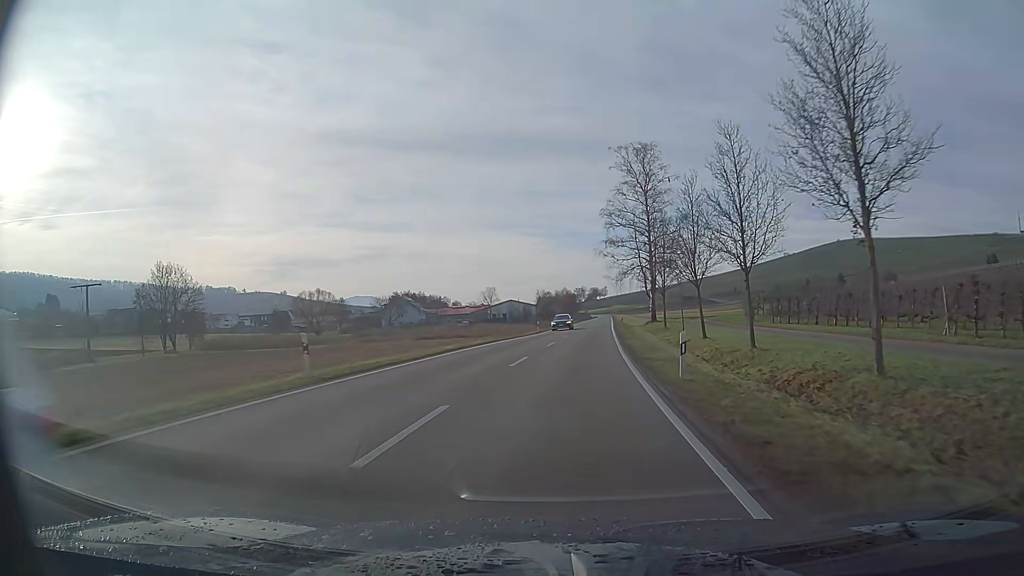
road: primary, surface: asphalt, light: Day
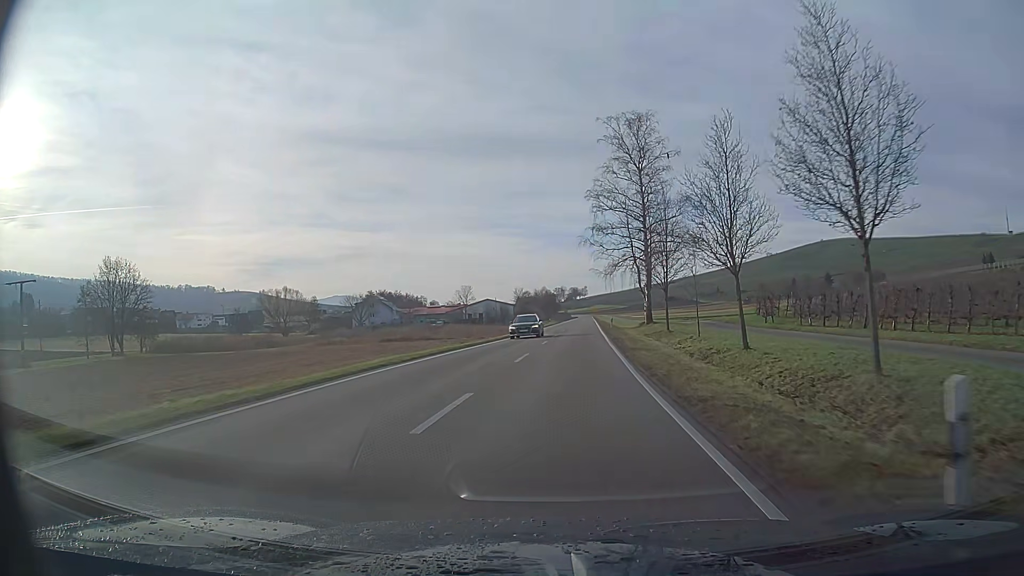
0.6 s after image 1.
(+0.1, +10.3) m; +2°
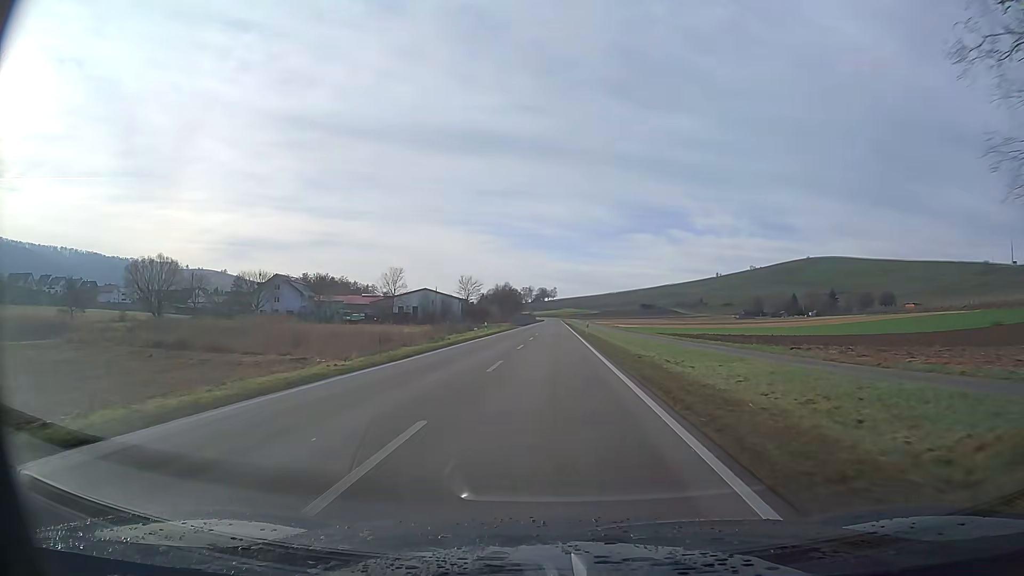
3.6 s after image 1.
(+1.5, +51.3) m; +2°
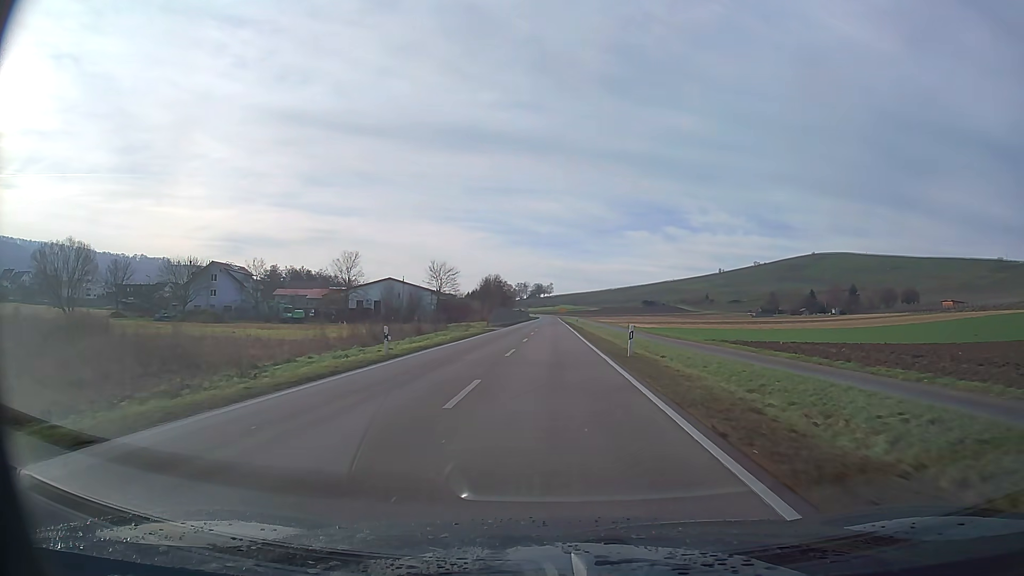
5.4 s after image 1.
(+0.1, +30.8) m; 0°
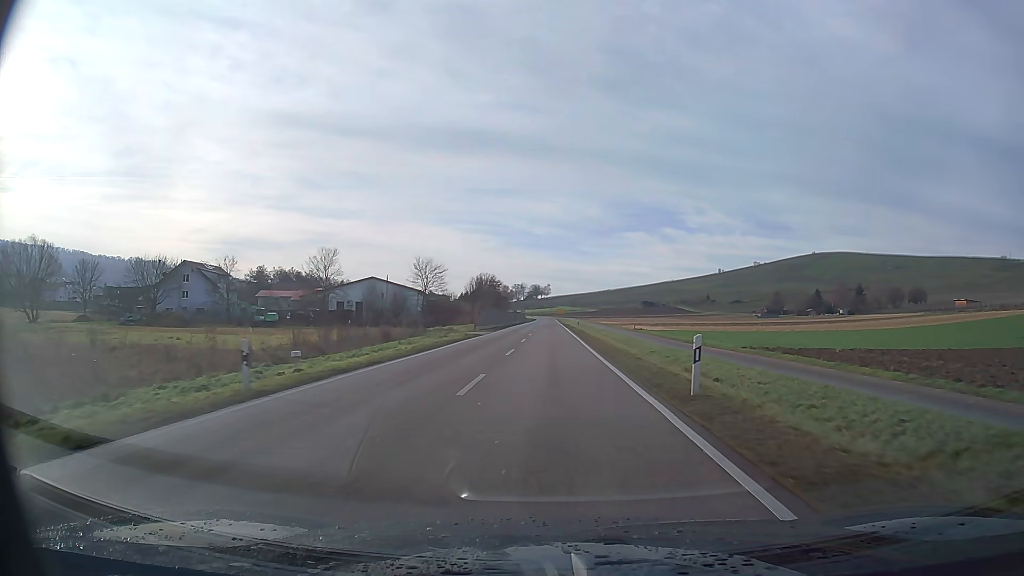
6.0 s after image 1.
(0.0, +10.3) m; 0°
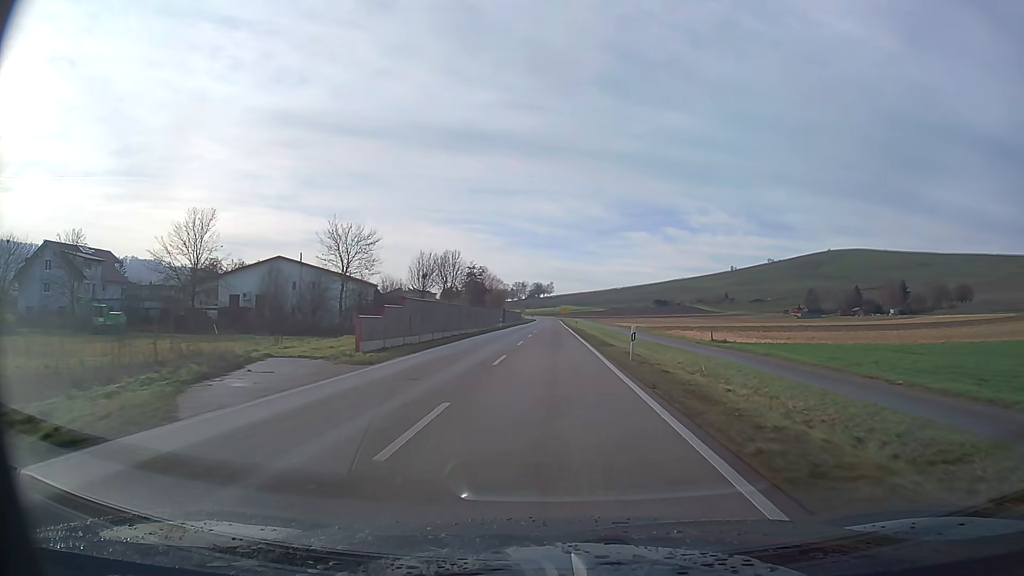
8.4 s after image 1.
(0.0, +41.1) m; 0°
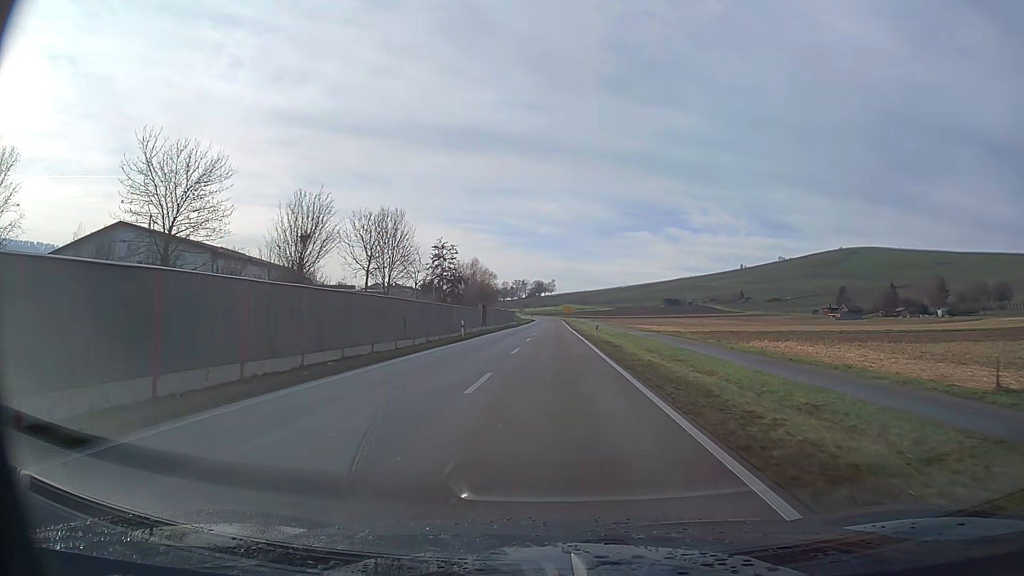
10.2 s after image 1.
(0.0, +30.8) m; 0°
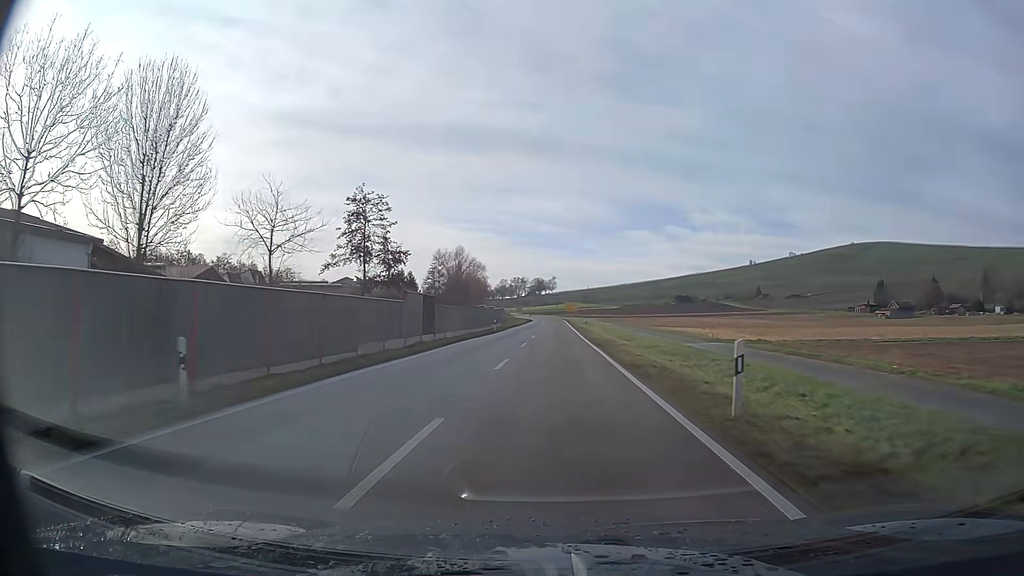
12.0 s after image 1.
(0.0, +30.8) m; 0°
(0, +10) (0, +20) (0, +30) (0, +40) (0, +50) (0, +60) (0, +70) (0, +80) (0, +90) (0, +100) m
